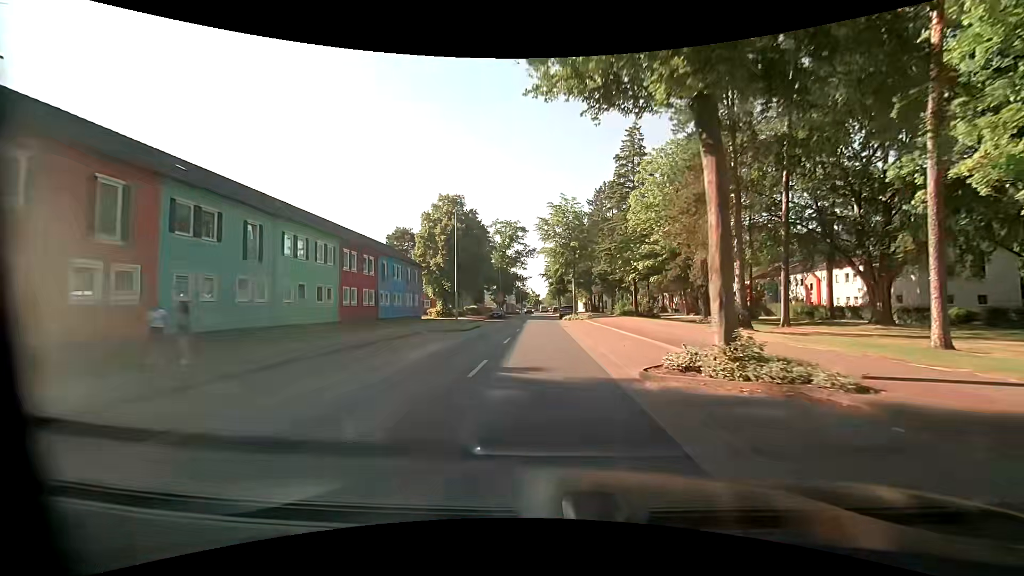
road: tertiary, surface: asphalt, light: Day
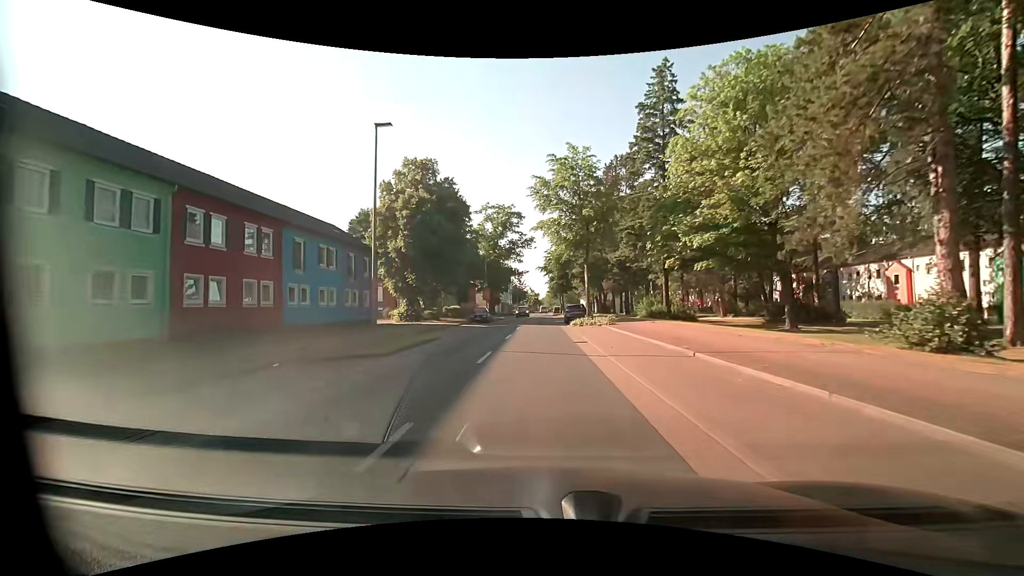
(+0.1, +15.9) m; 0°
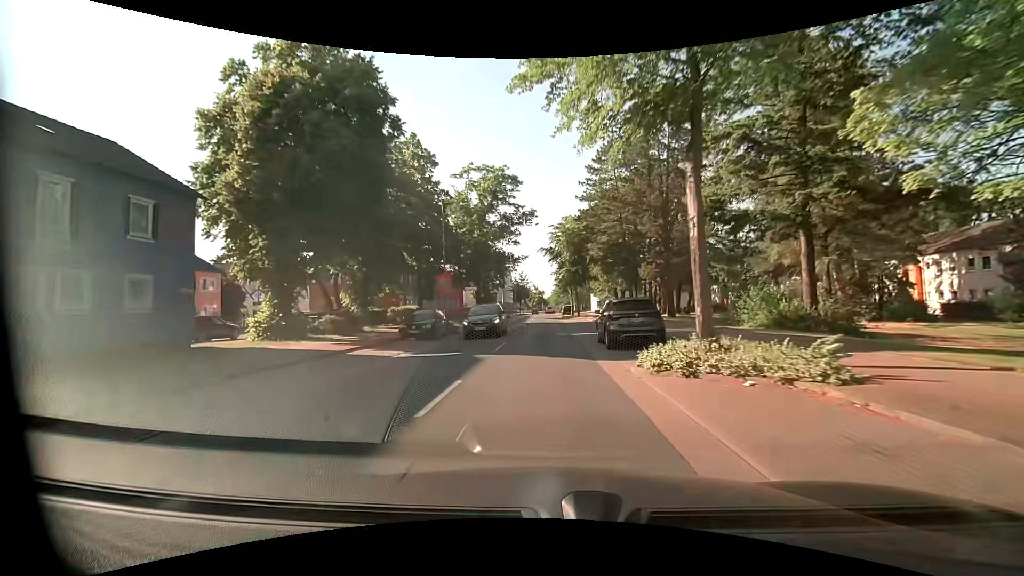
(0.0, +23.9) m; -1°
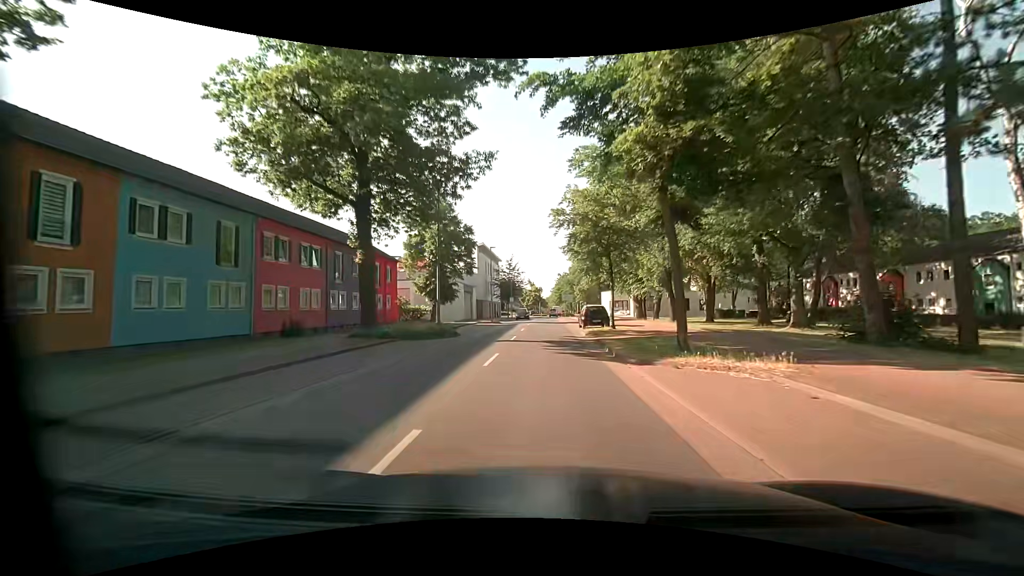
(+0.2, +39.7) m; 0°
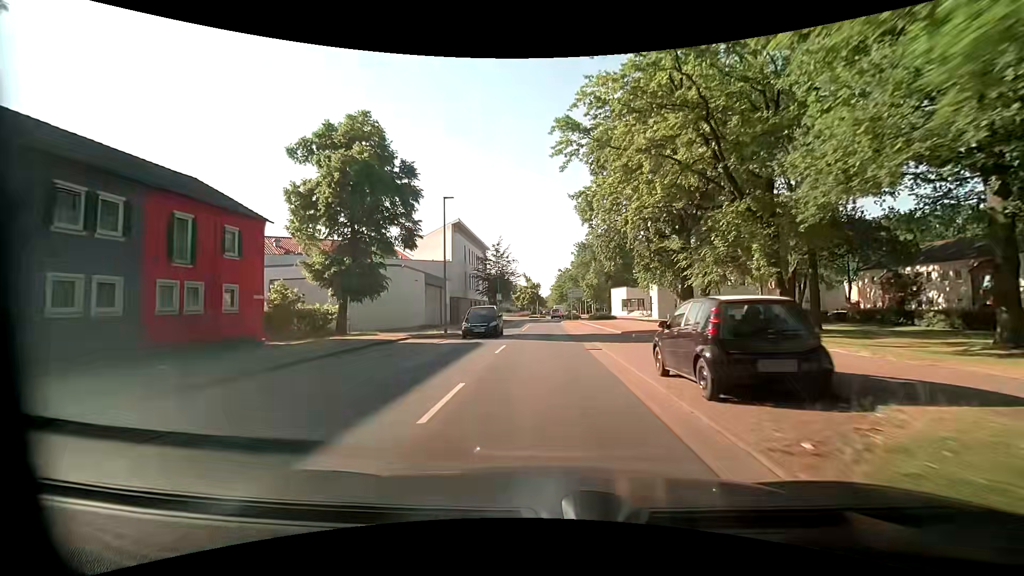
(+0.2, +23.8) m; 0°
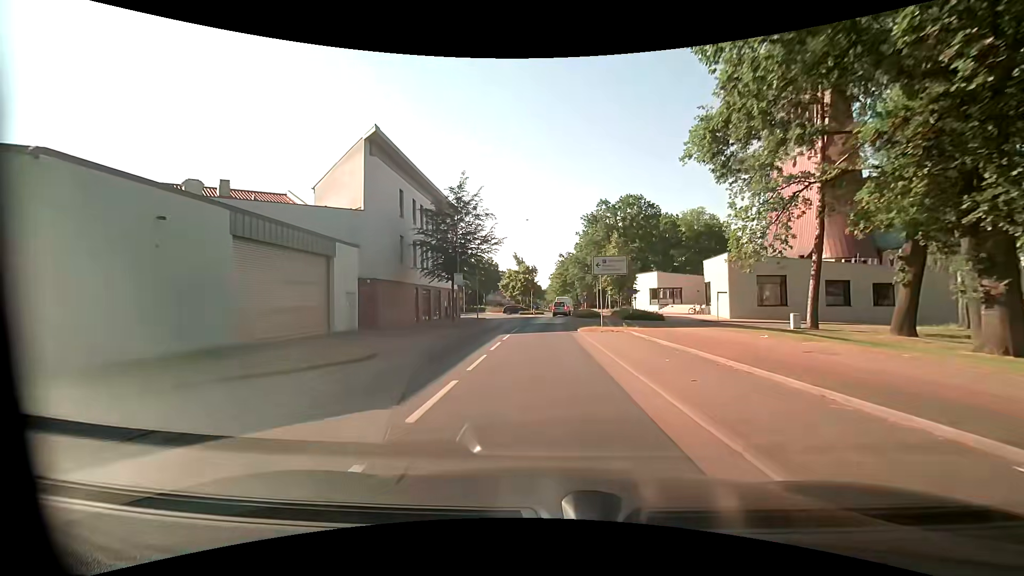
(+0.1, +31.7) m; 0°
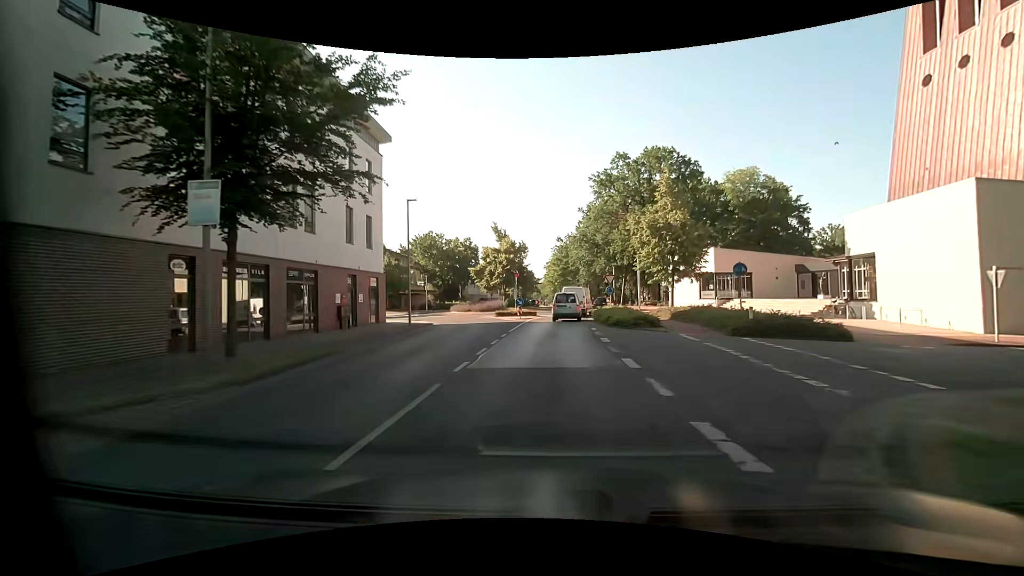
(+0.1, +28.0) m; +1°
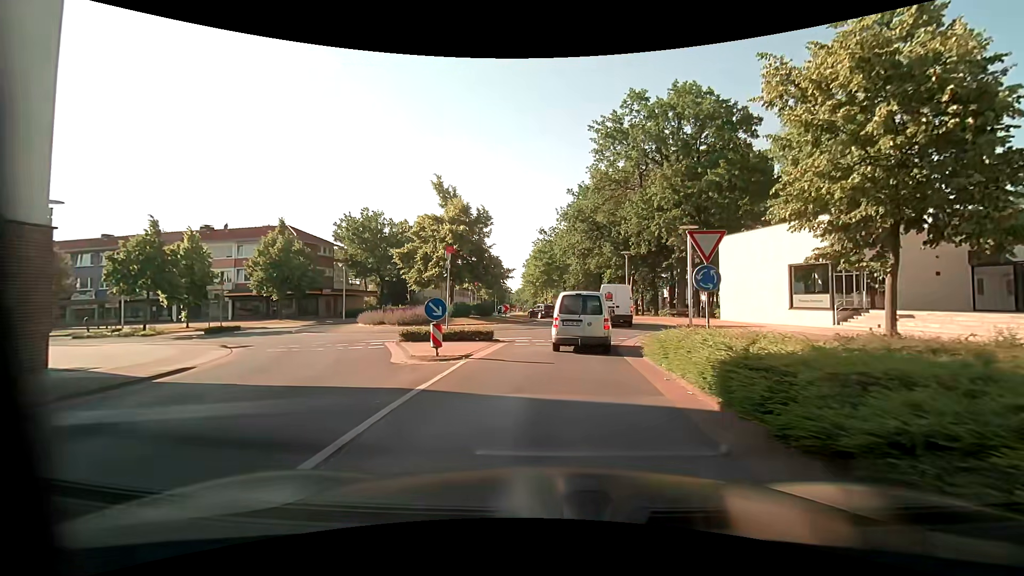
(+0.2, +23.1) m; +2°
